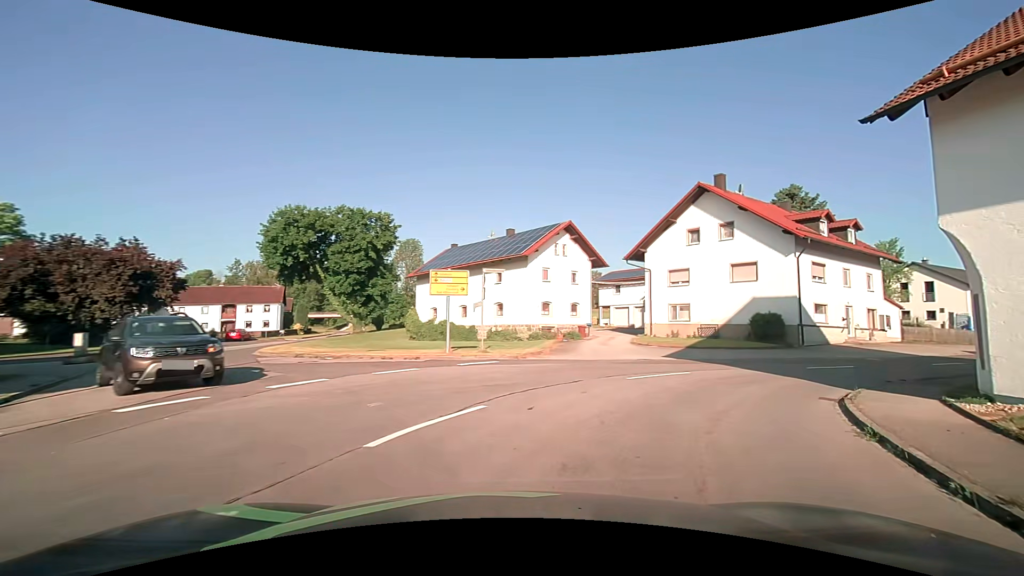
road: tertiary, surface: asphalt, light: Day
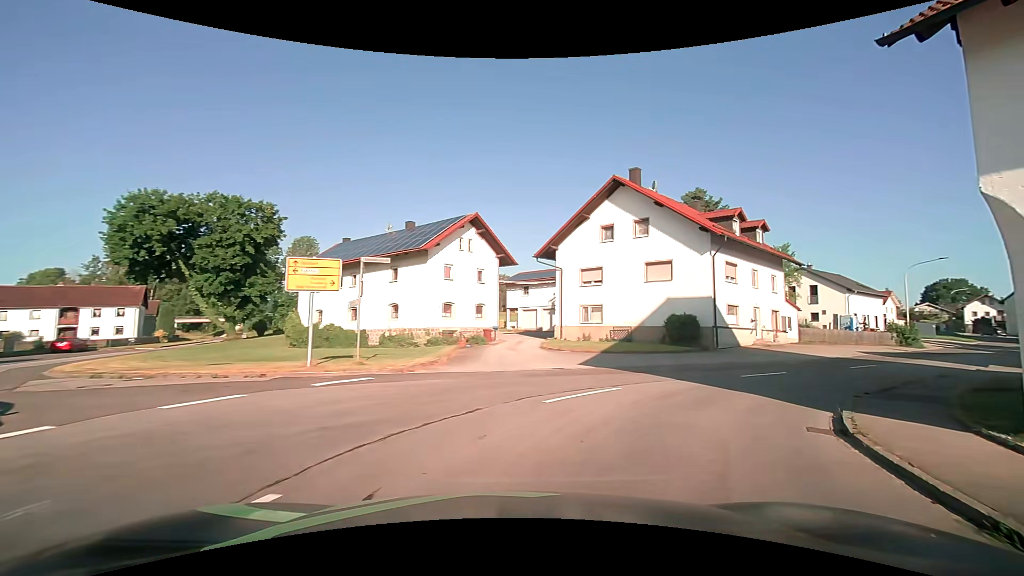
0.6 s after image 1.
(+0.4, +3.9) m; +11°
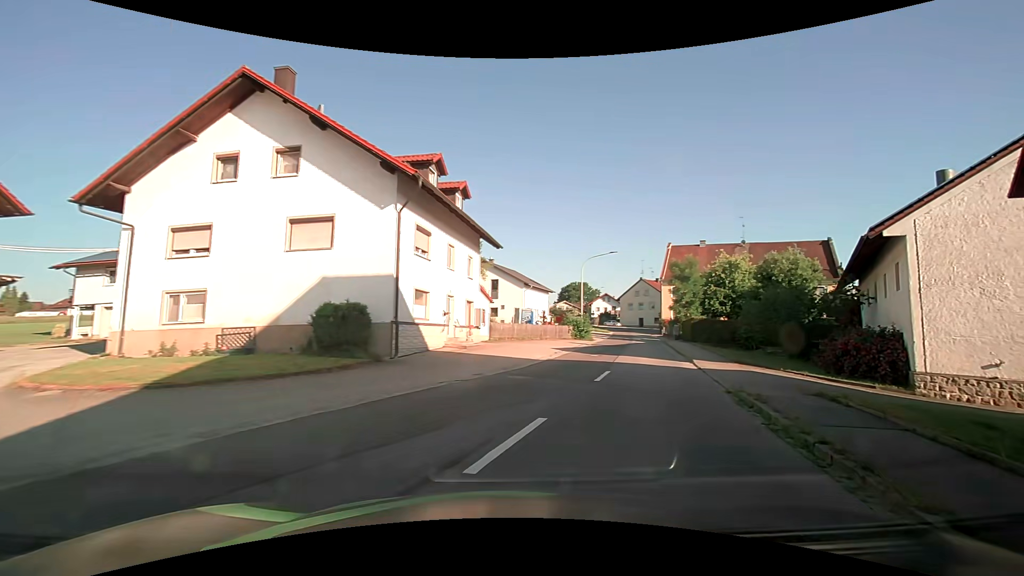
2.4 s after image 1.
(+3.6, +11.7) m; +34°
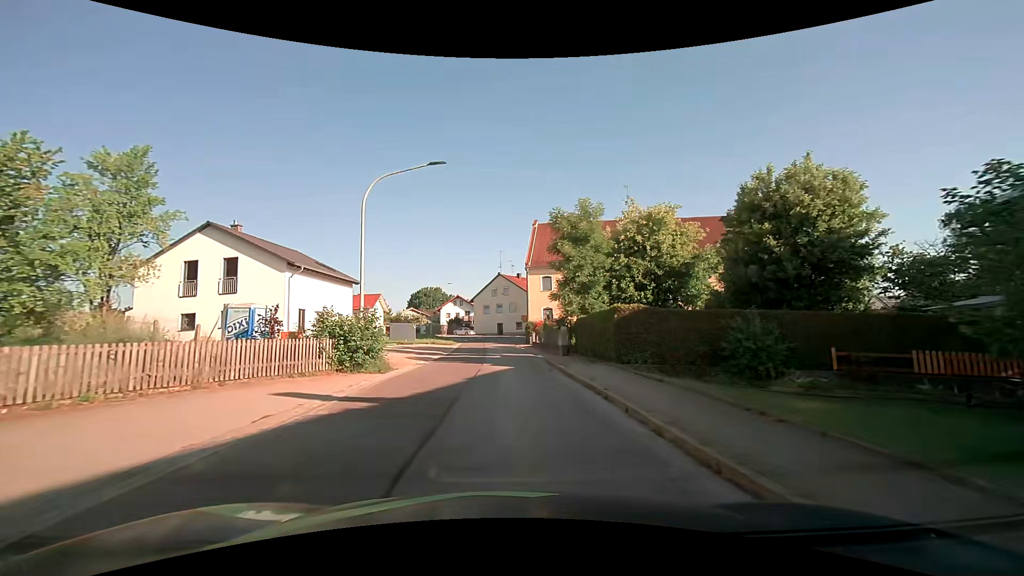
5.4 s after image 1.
(+6.6, +24.4) m; +17°
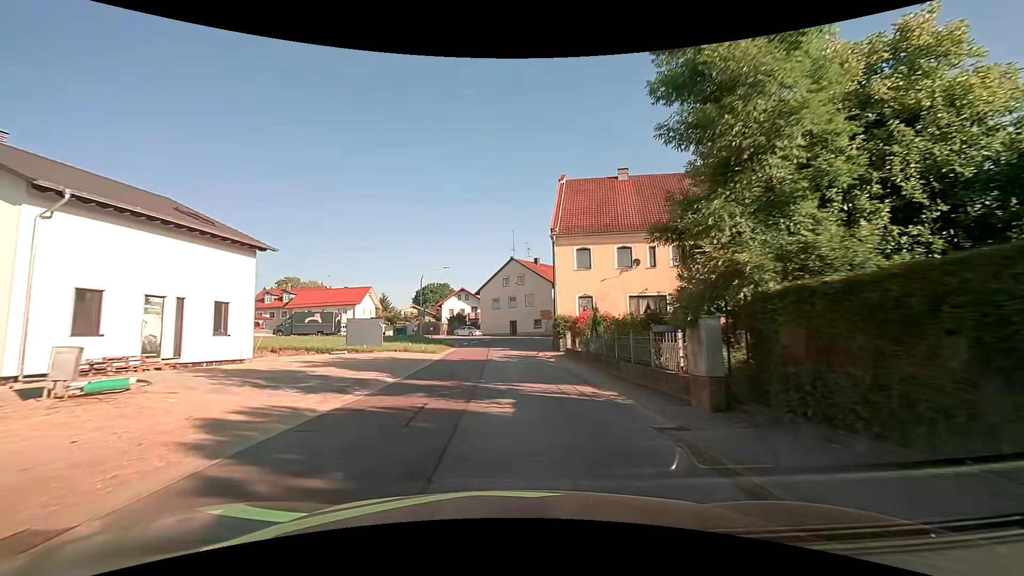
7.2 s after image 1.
(-0.2, +17.7) m; -1°
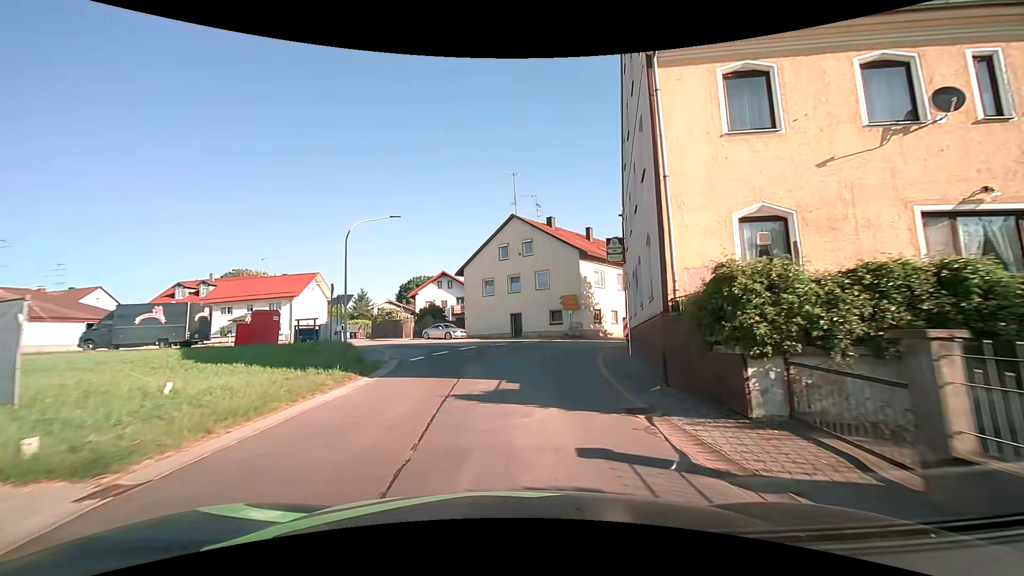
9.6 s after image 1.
(-0.3, +23.8) m; 0°
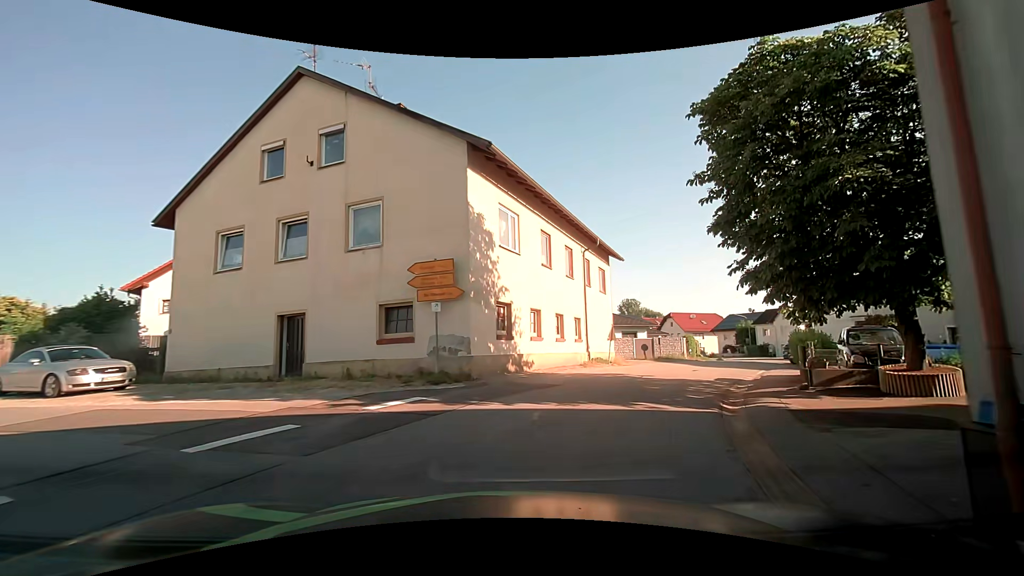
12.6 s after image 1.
(+1.9, +23.6) m; +15°
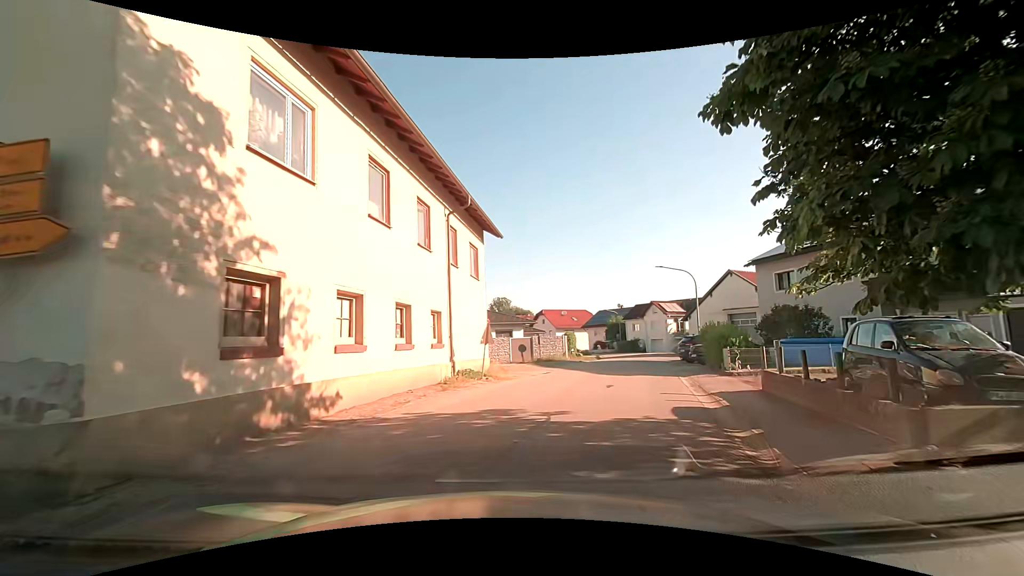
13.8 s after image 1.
(+1.0, +7.9) m; +14°
(+1, +10) (+4, +20) (+7, +29) (+10, +39) (+12, +48) (+15, +58) (+16, +68) (+17, +78) (+16, +88) (+14, +98) m
